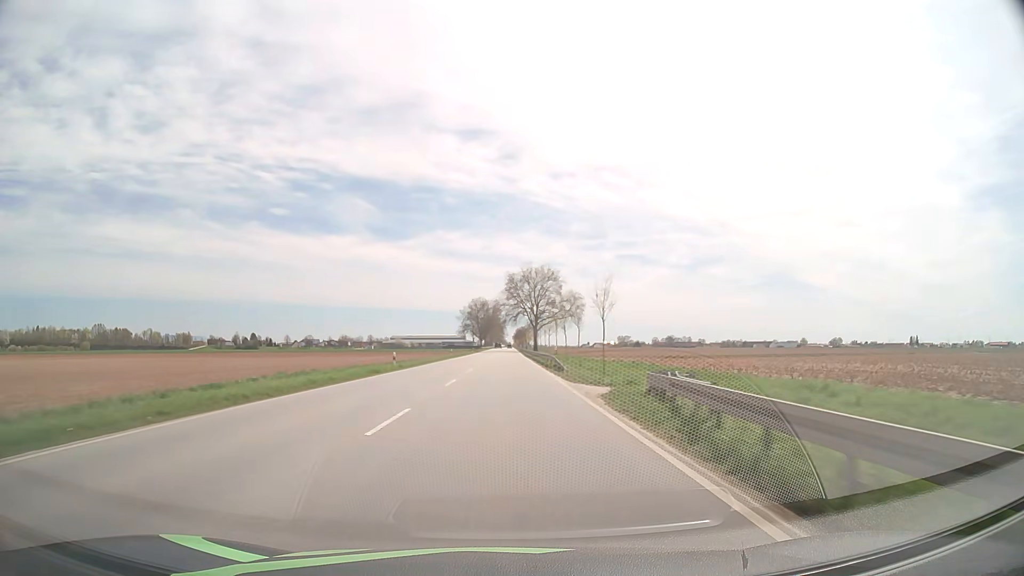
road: primary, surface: asphalt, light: Day
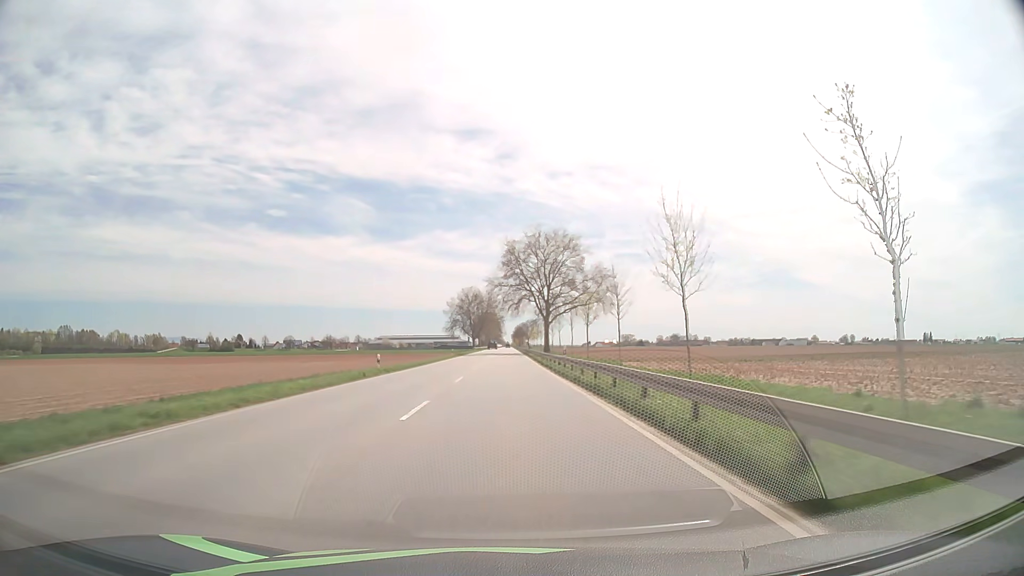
(0.0, +45.9) m; 0°
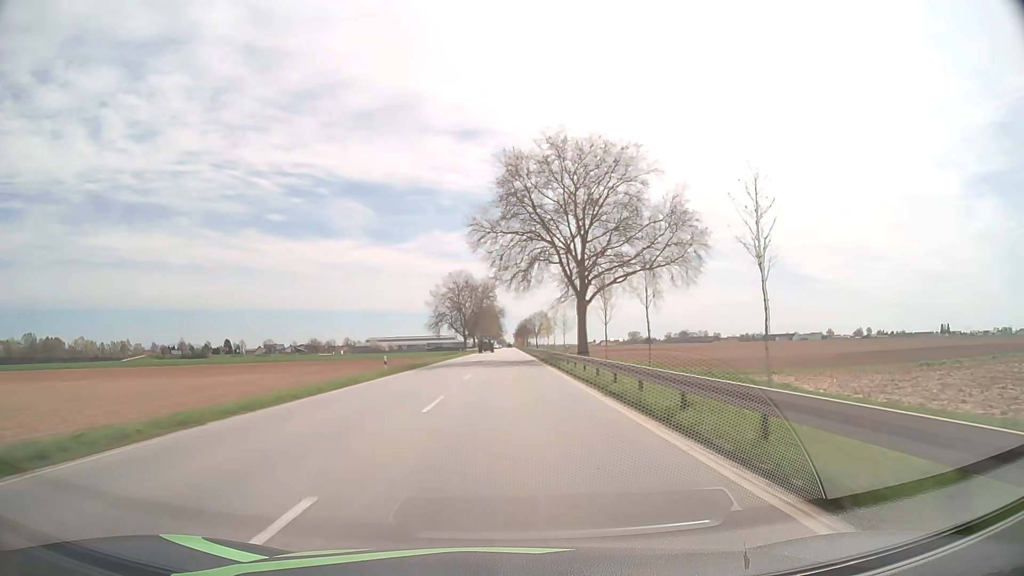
(0.0, +46.8) m; 0°
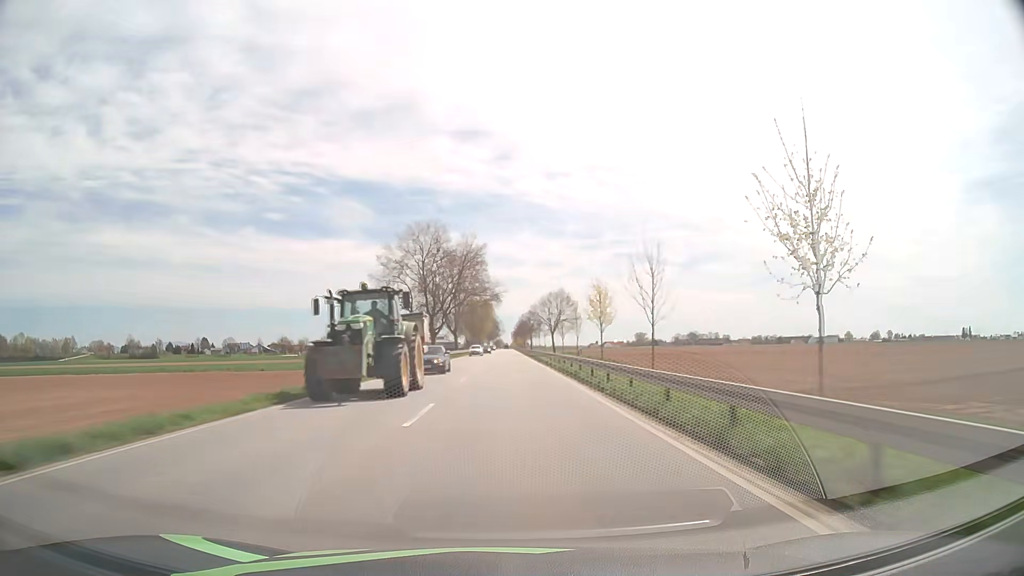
(+0.2, +62.9) m; 0°
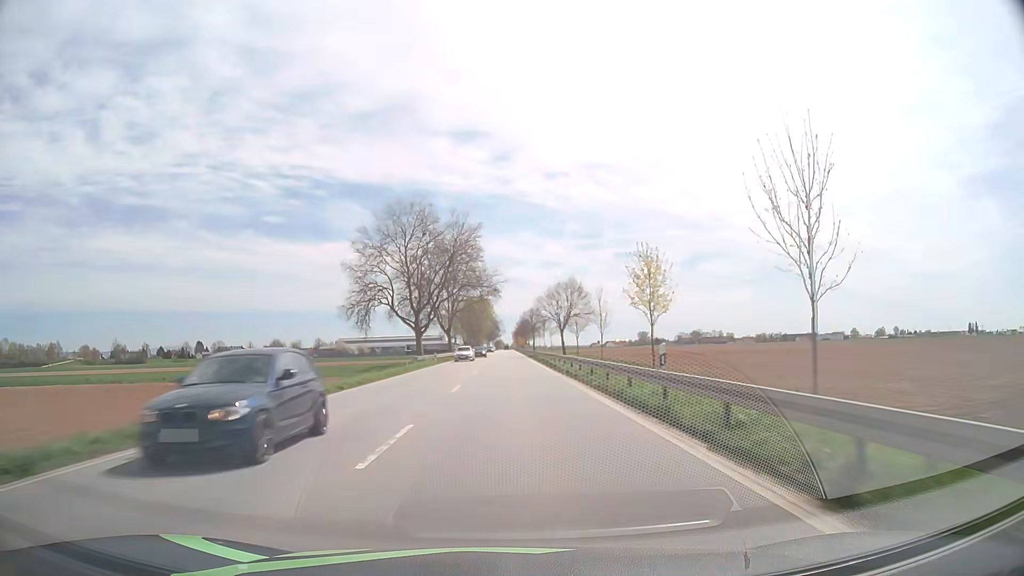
(0.0, +15.7) m; 0°
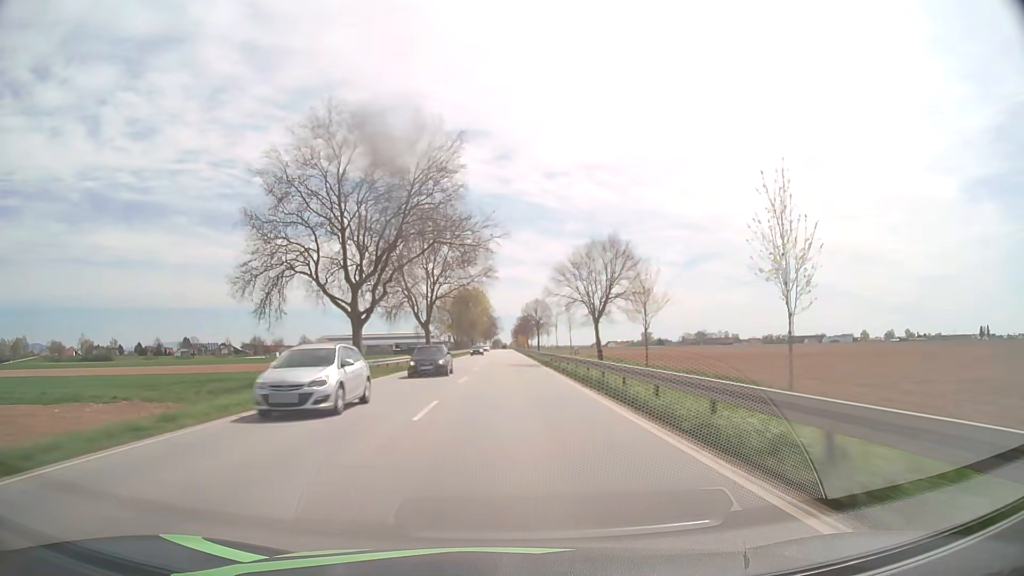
(0.0, +31.5) m; 0°
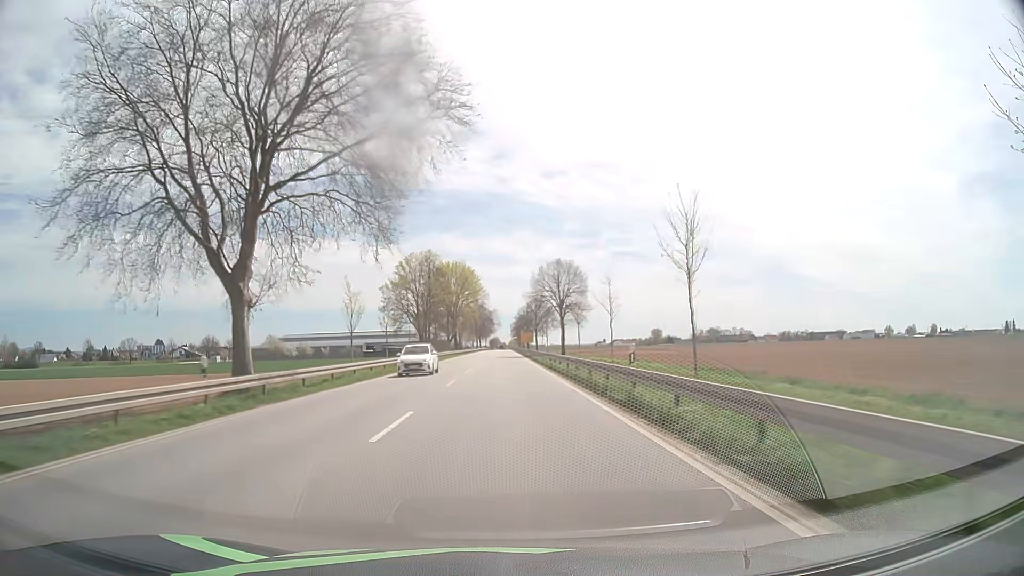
(+0.1, +63.0) m; 0°
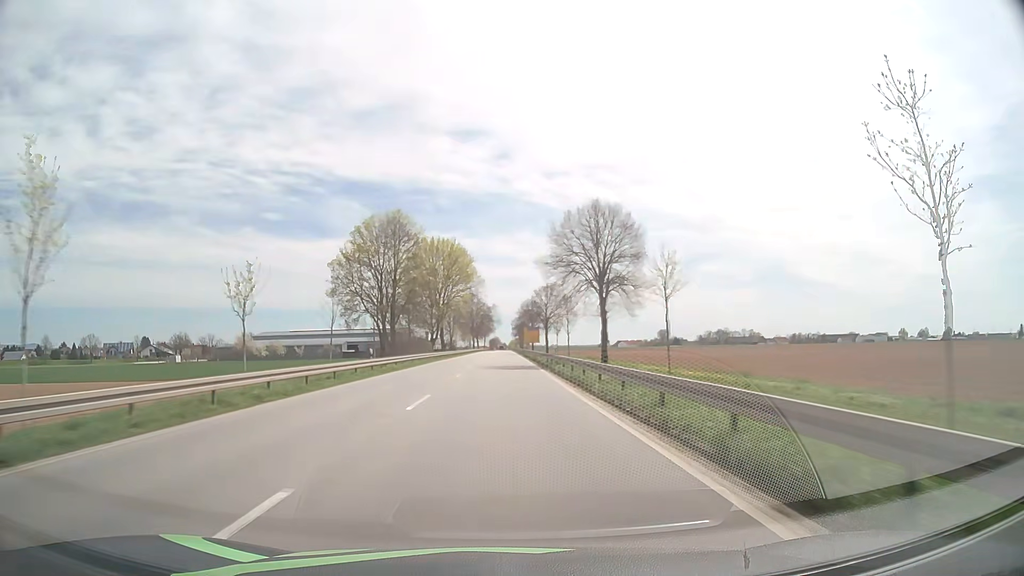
(0.0, +31.5) m; 0°
(0, +10) (0, +20) (0, +30) (0, +40) (0, +50) (0, +60) (0, +70) (0, +80) (0, +90) (0, +100) m
